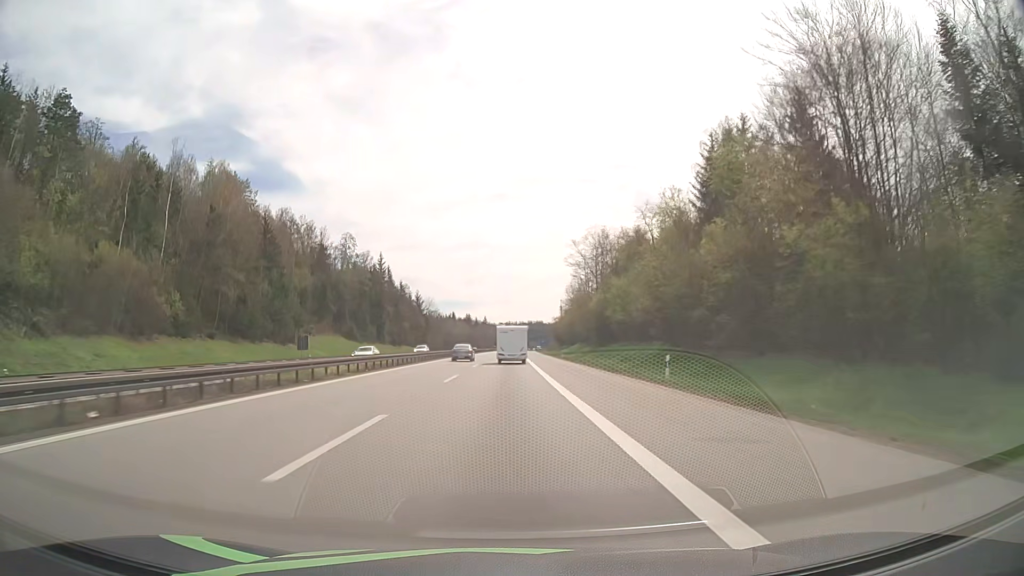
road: motorway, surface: asphalt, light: Day
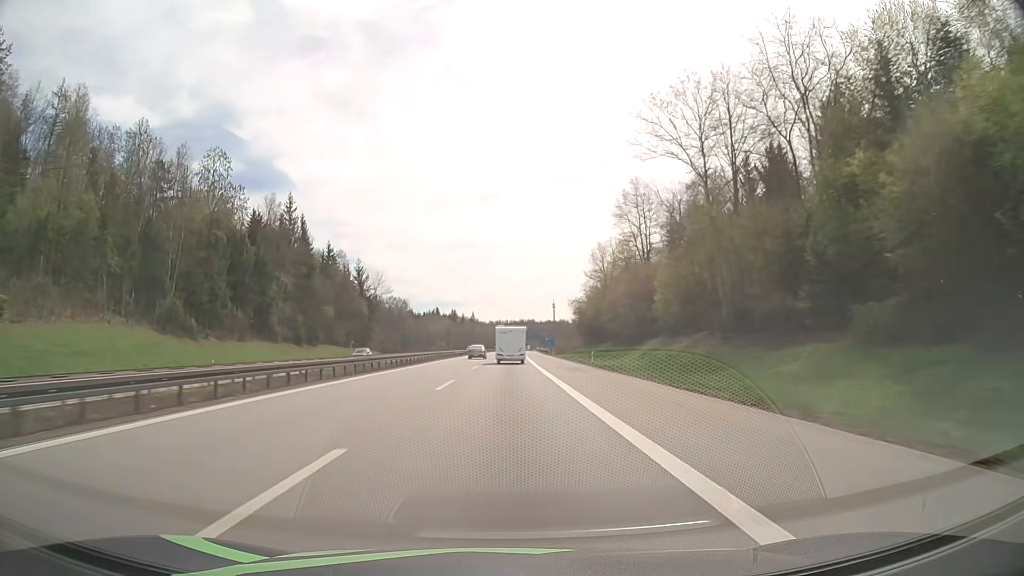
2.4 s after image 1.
(+0.4, +75.6) m; +1°
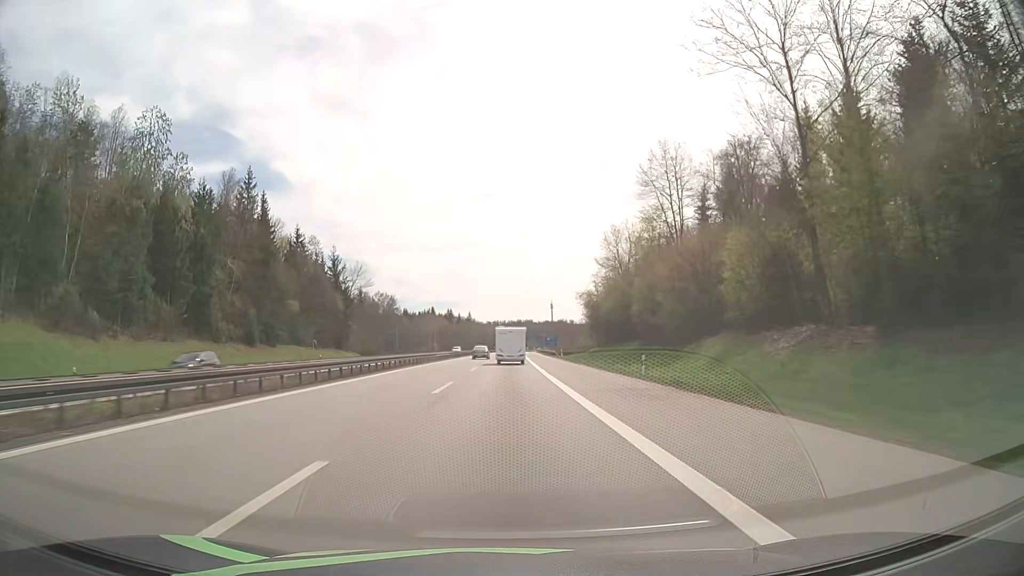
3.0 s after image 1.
(+0.1, +18.7) m; 0°
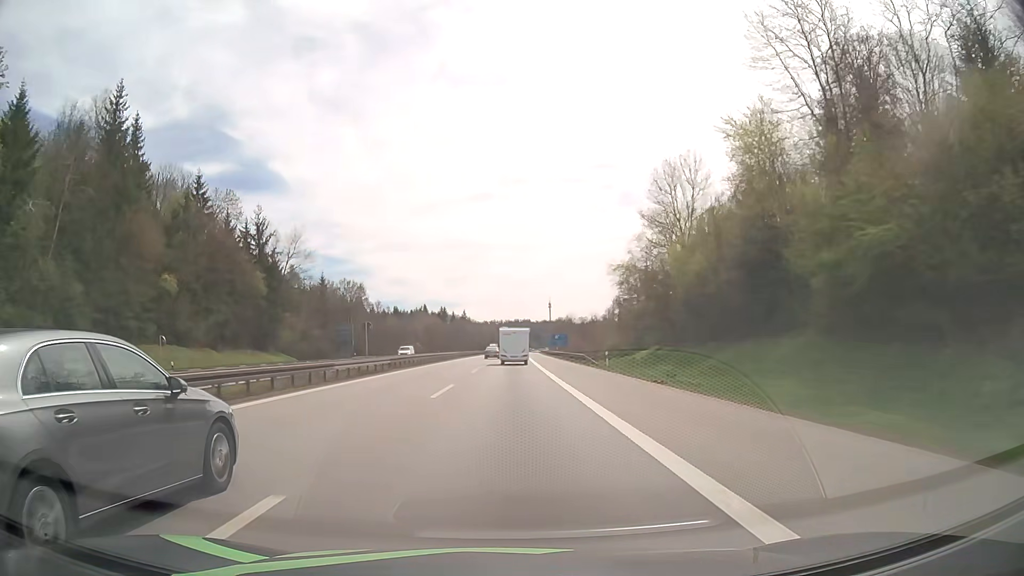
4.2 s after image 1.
(+0.2, +37.4) m; 0°
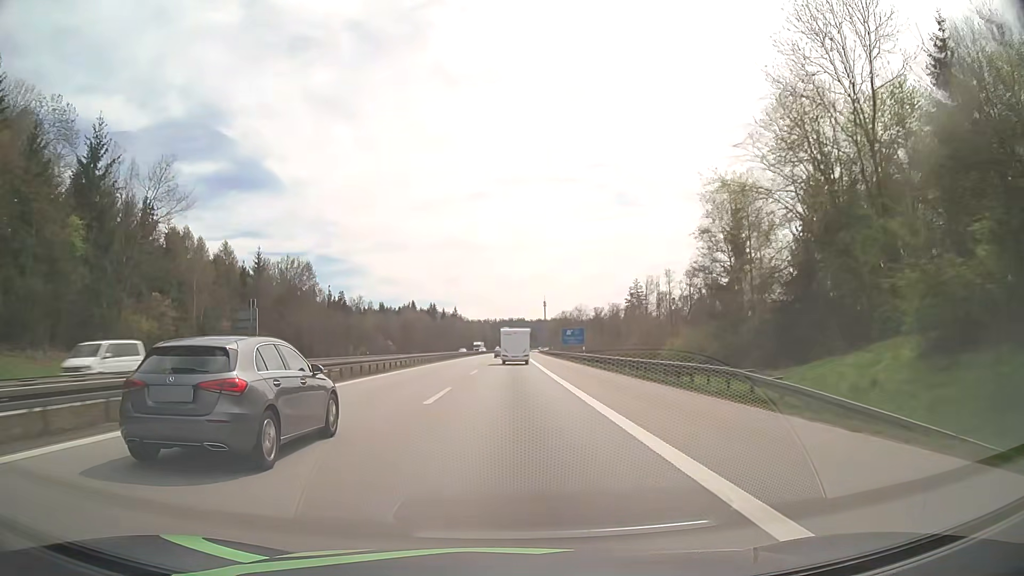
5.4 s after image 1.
(+0.1, +37.5) m; +1°
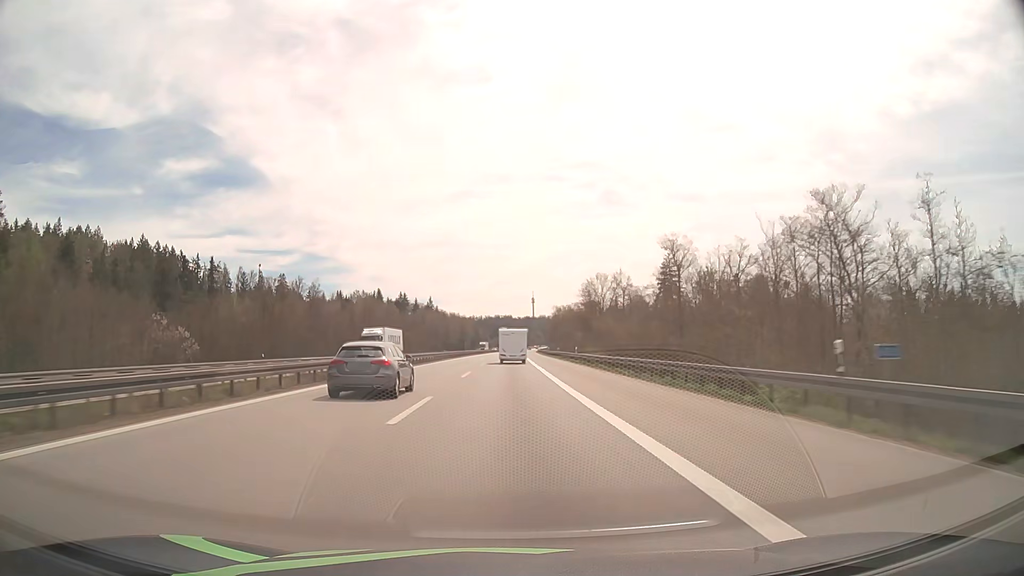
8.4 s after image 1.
(+0.8, +93.7) m; +1°
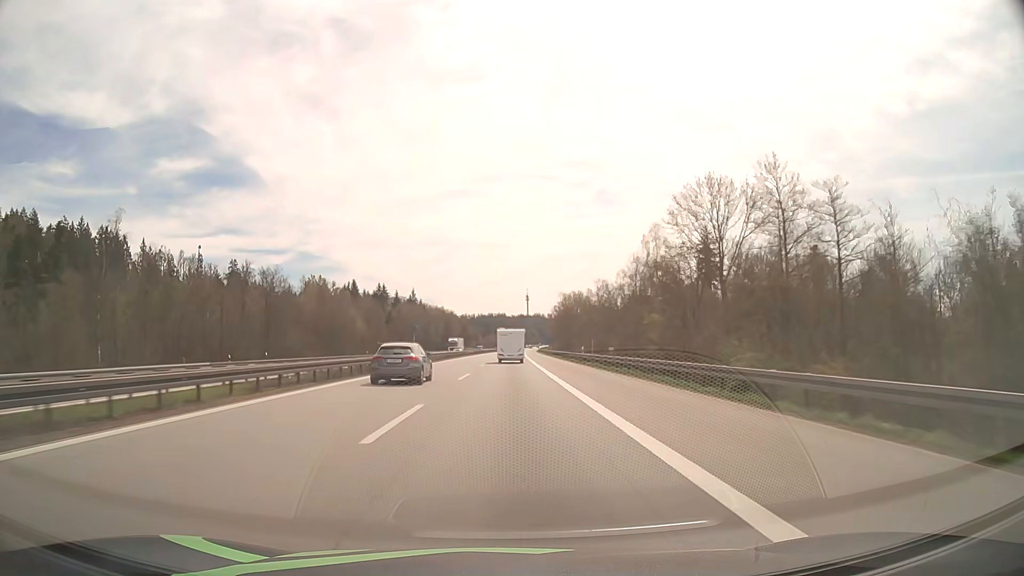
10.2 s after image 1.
(+0.2, +56.2) m; +1°
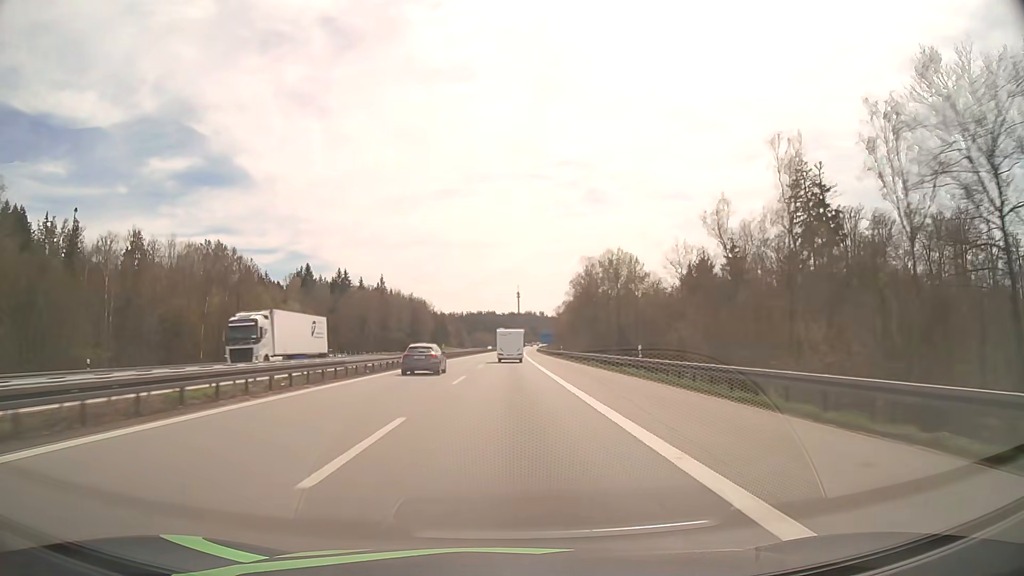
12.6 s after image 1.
(+0.4, +75.1) m; +1°
(0, +10) (0, +20) (0, +30) (0, +40) (0, +50) (0, +60) (+1, +70) (+1, +80) (+1, +90) (+1, +100) m
